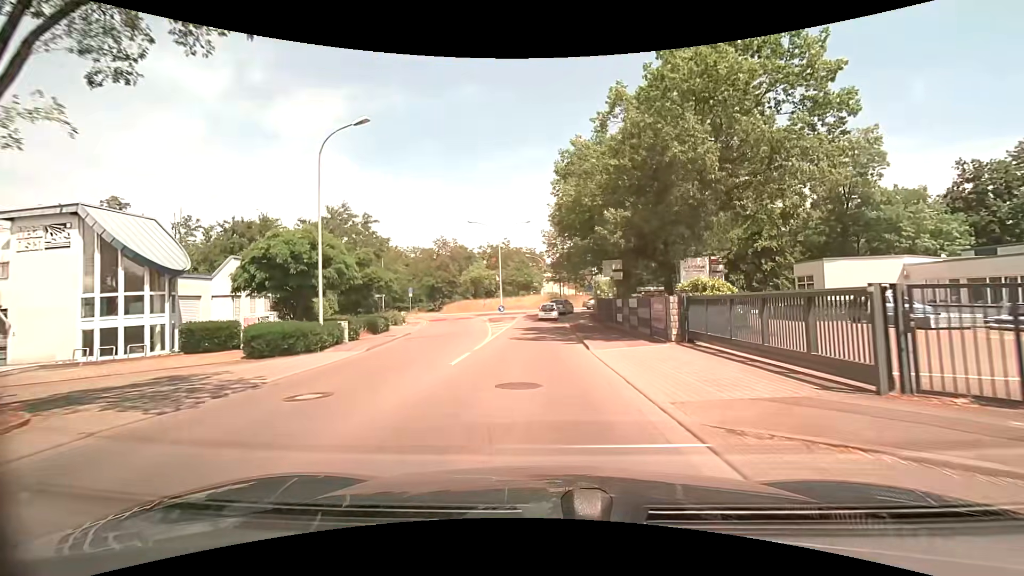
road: unclassified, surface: asphalt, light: Day
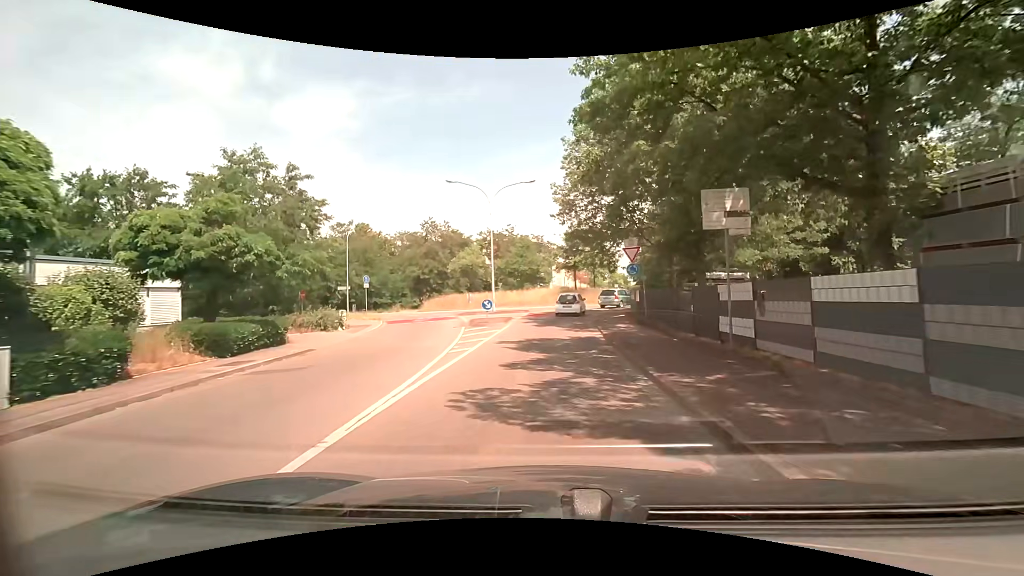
(-0.1, +15.6) m; -1°
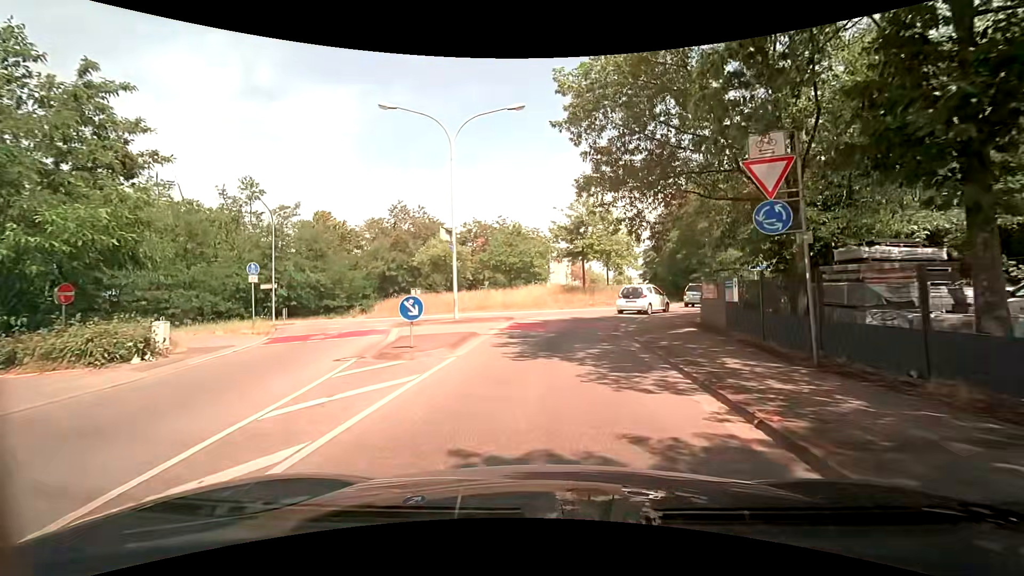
(+0.1, +14.3) m; 0°
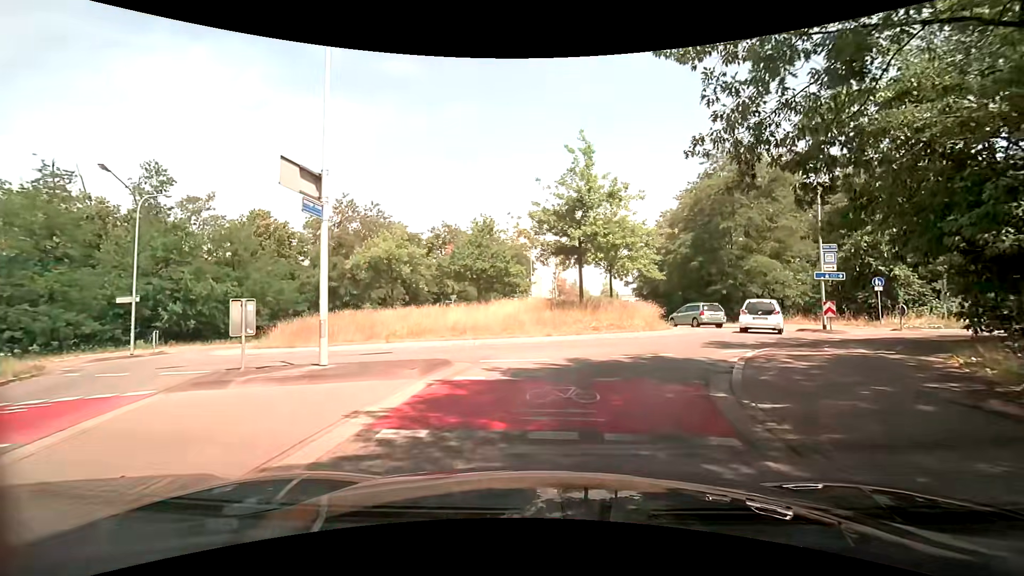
(+0.2, +11.5) m; +3°
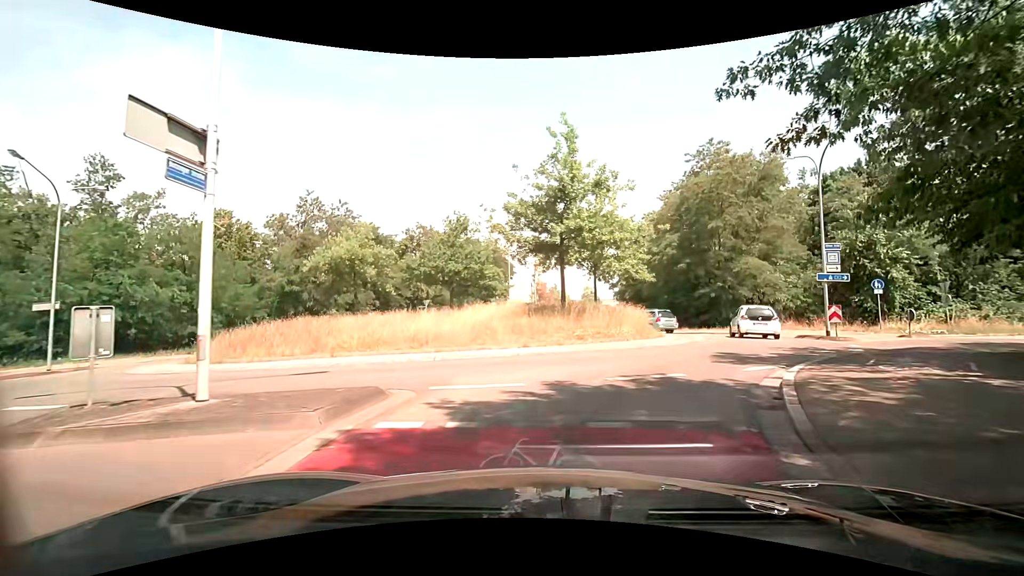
(0.0, +2.8) m; +2°
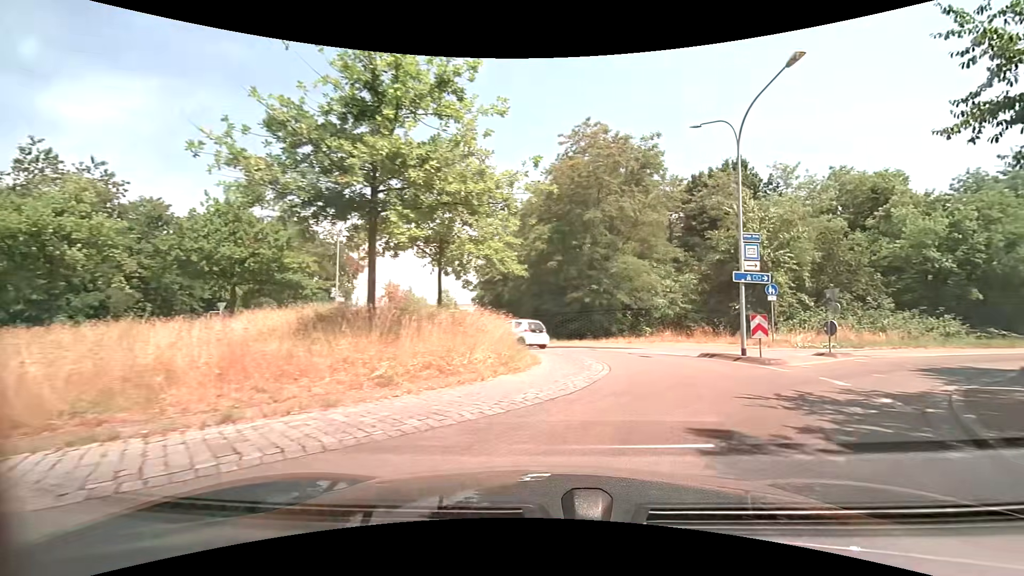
(+0.7, +9.2) m; +11°
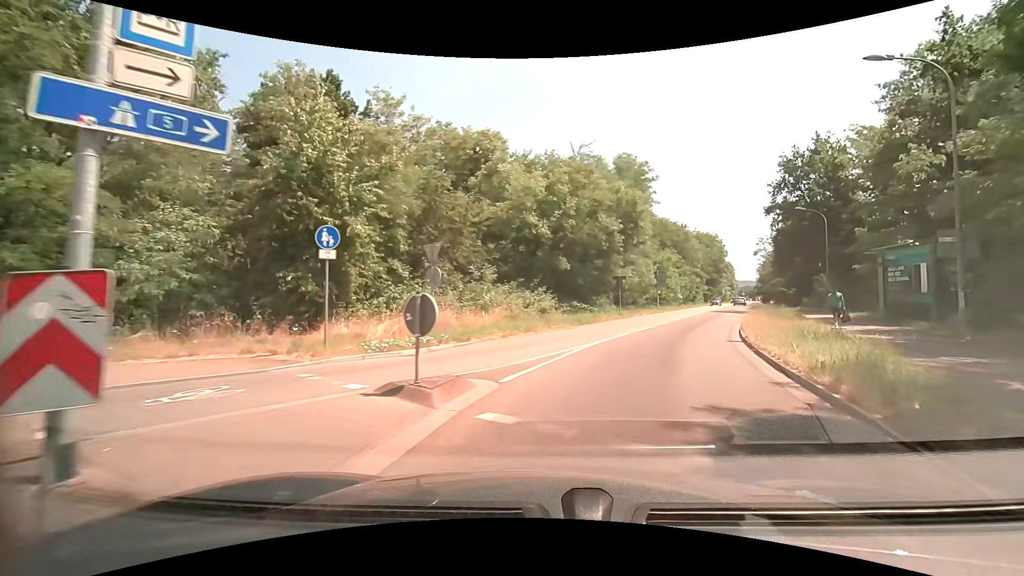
(+5.9, +14.3) m; +42°
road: secondary
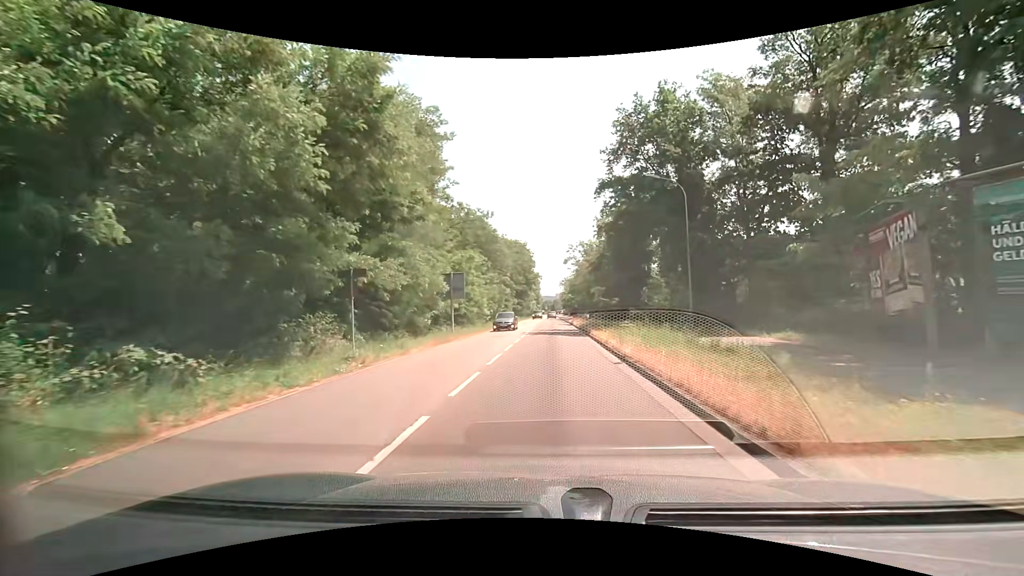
(+5.2, +20.5) m; +24°
(0, +10) (+1, +20) (+1, +30) (+1, +40) (+2, +50) (+2, +60) (+3, +70) (+3, +80) (+3, +90) (+4, +100) m
